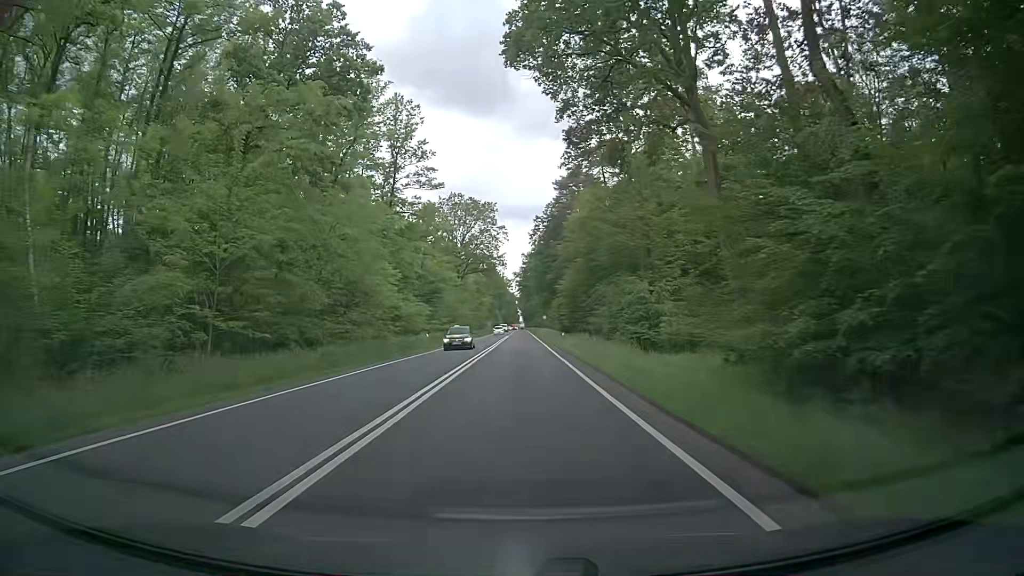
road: primary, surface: asphalt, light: Day
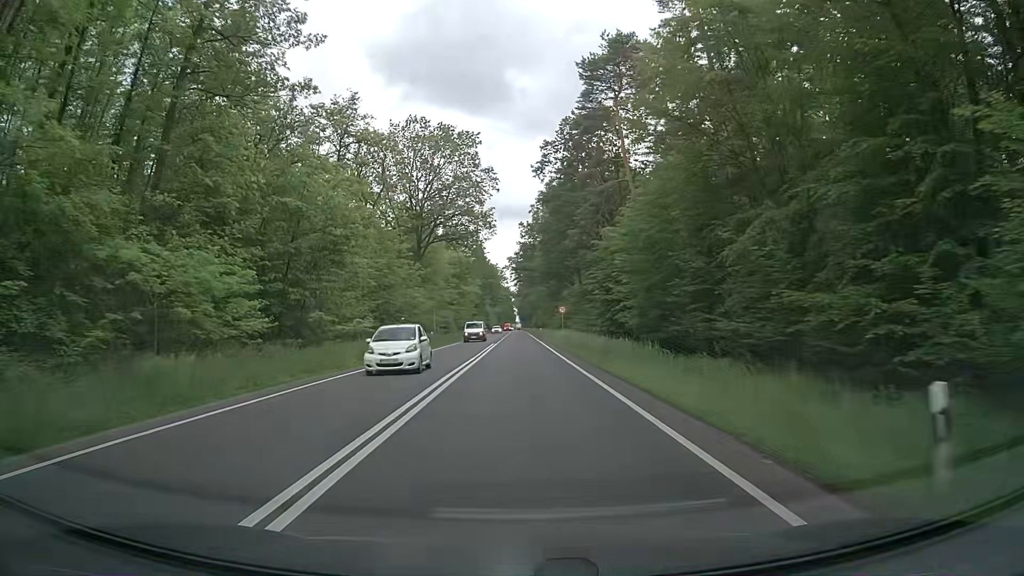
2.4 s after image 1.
(+0.5, +44.6) m; +1°
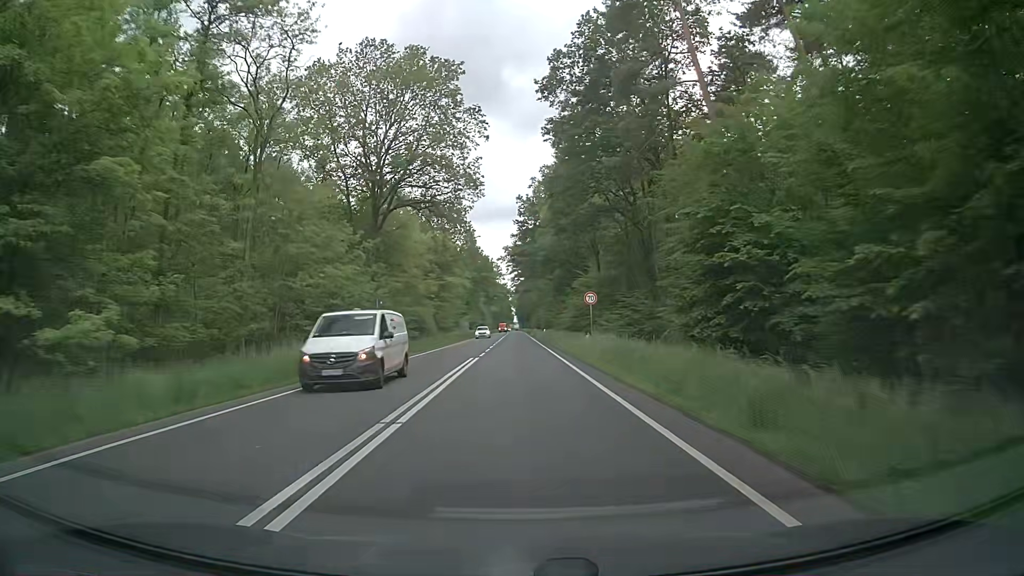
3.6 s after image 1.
(+0.1, +22.3) m; +1°
(0, +10) (0, +20) (0, +30) (0, +40) (-1, +50) (-1, +60) (-1, +70) (-1, +80) (-1, +90) (-1, +100) m
